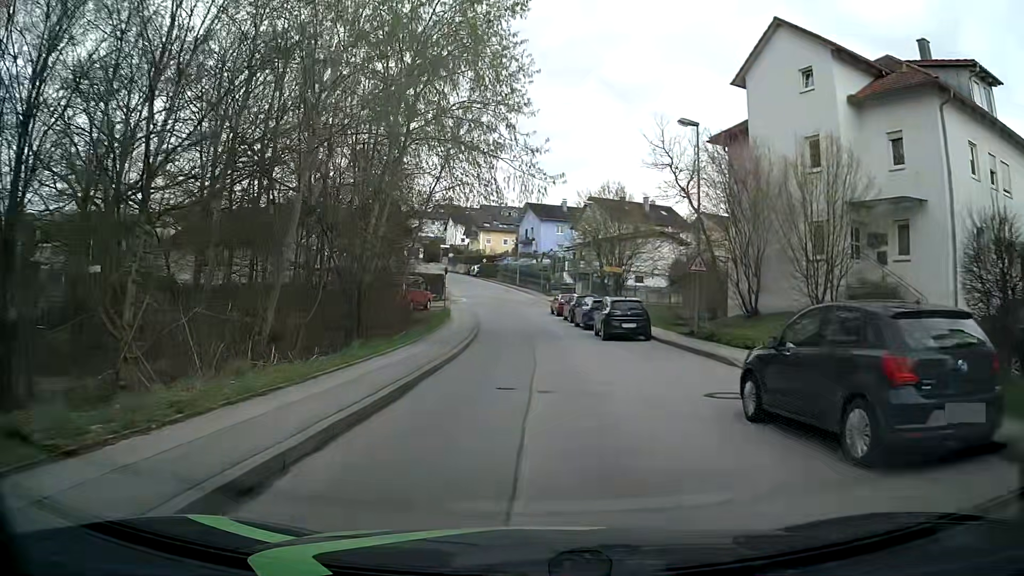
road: residential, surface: asphalt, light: Day
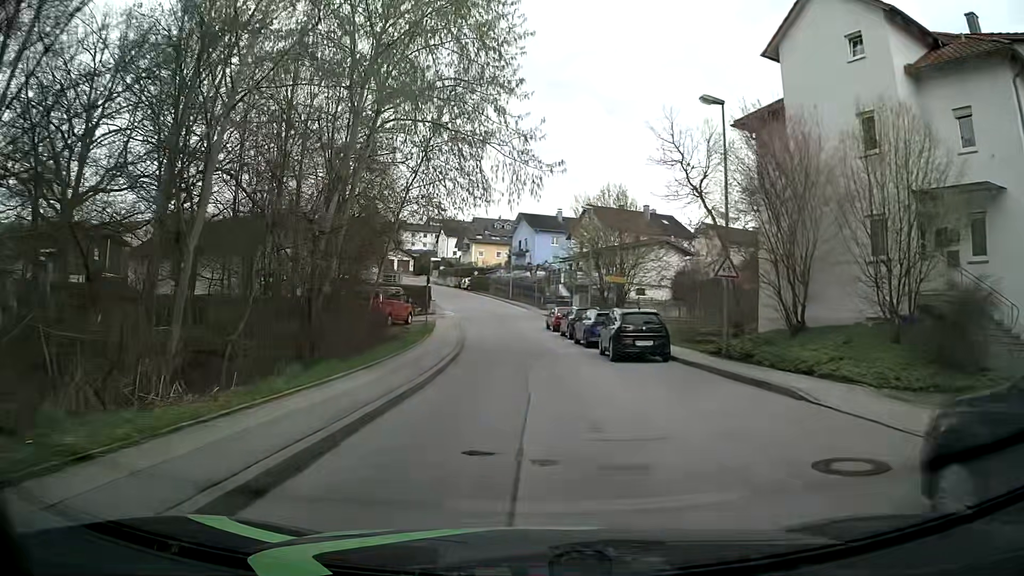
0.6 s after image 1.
(0.0, +4.5) m; +1°
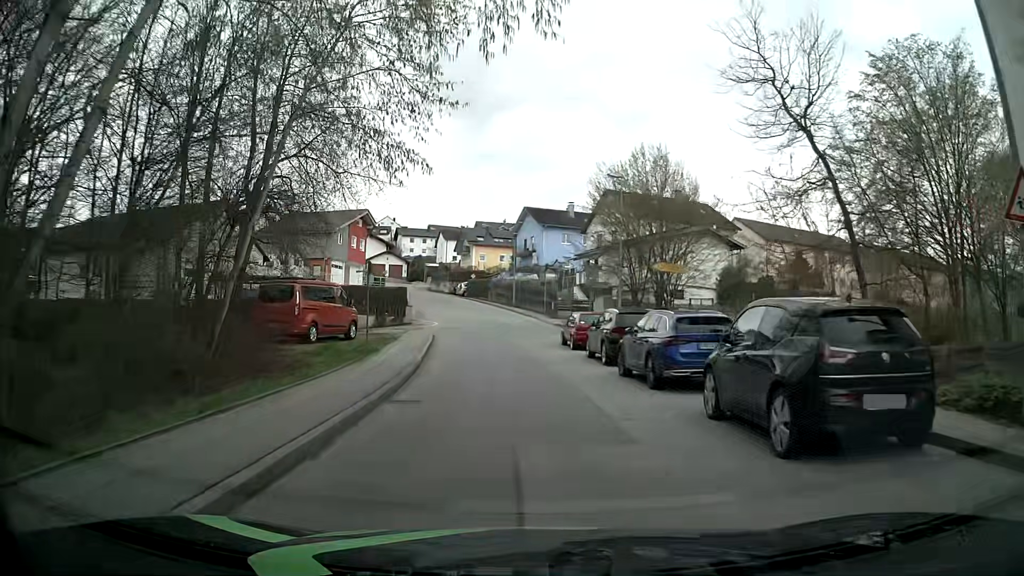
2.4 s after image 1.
(-0.1, +13.4) m; -2°
